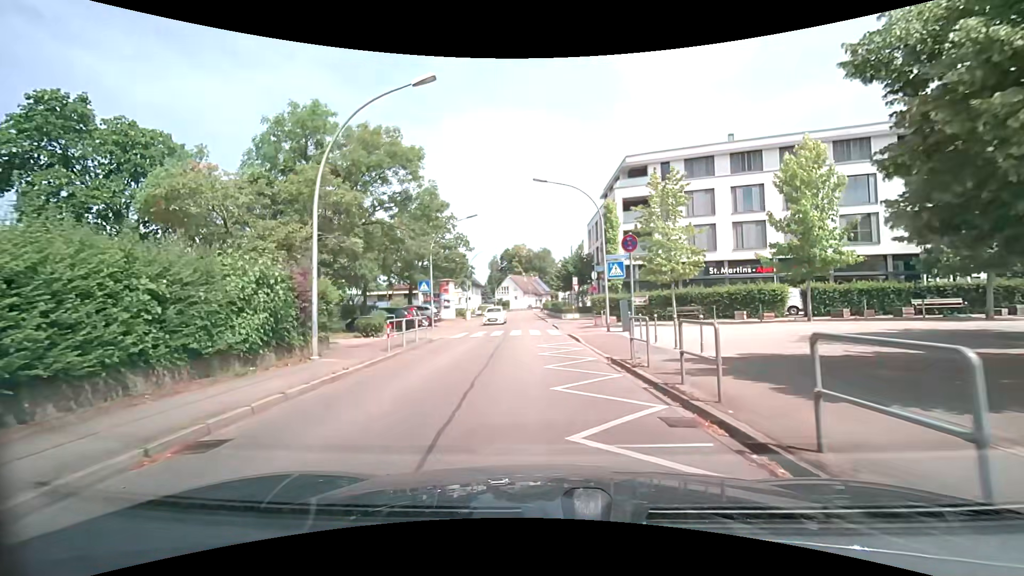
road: tertiary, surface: asphalt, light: Day
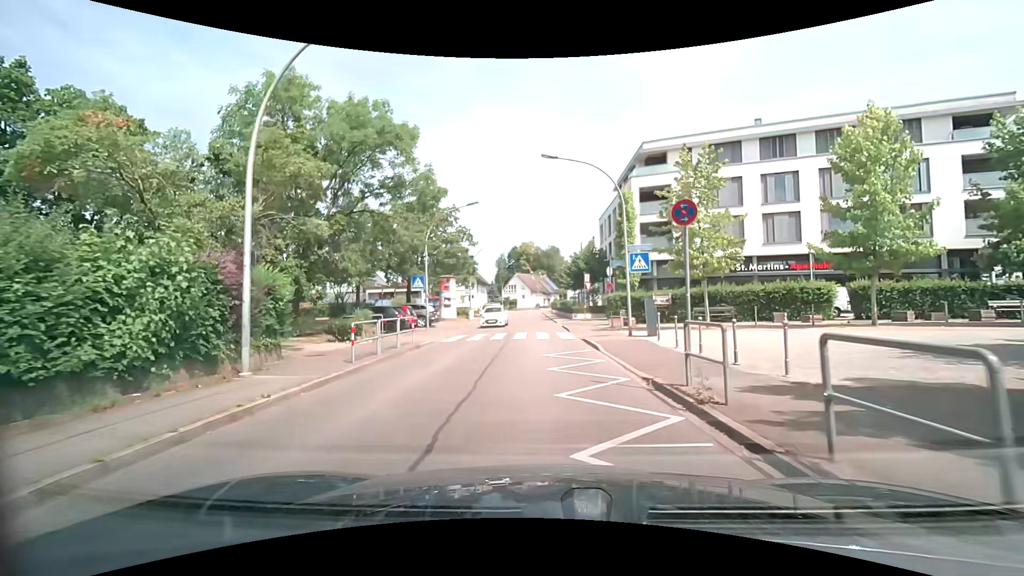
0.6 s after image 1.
(0.0, +3.6) m; -1°
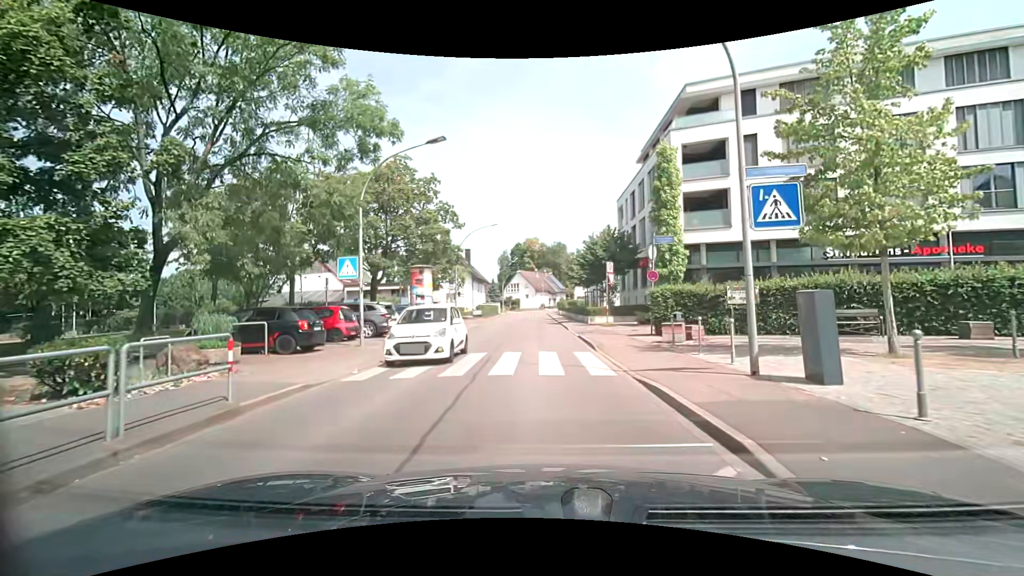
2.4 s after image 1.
(-0.1, +11.0) m; 0°
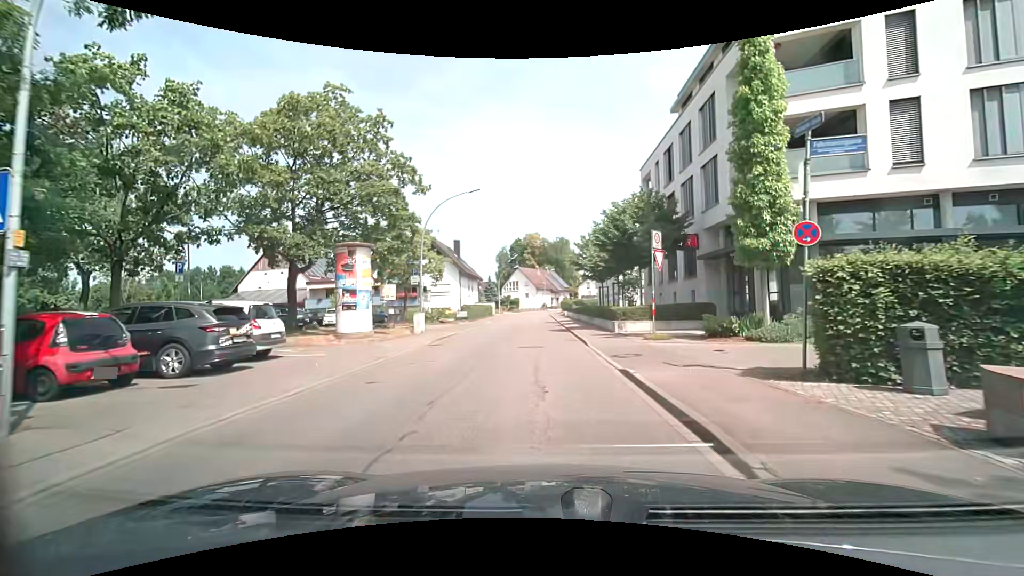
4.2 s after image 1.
(-0.1, +11.8) m; -1°
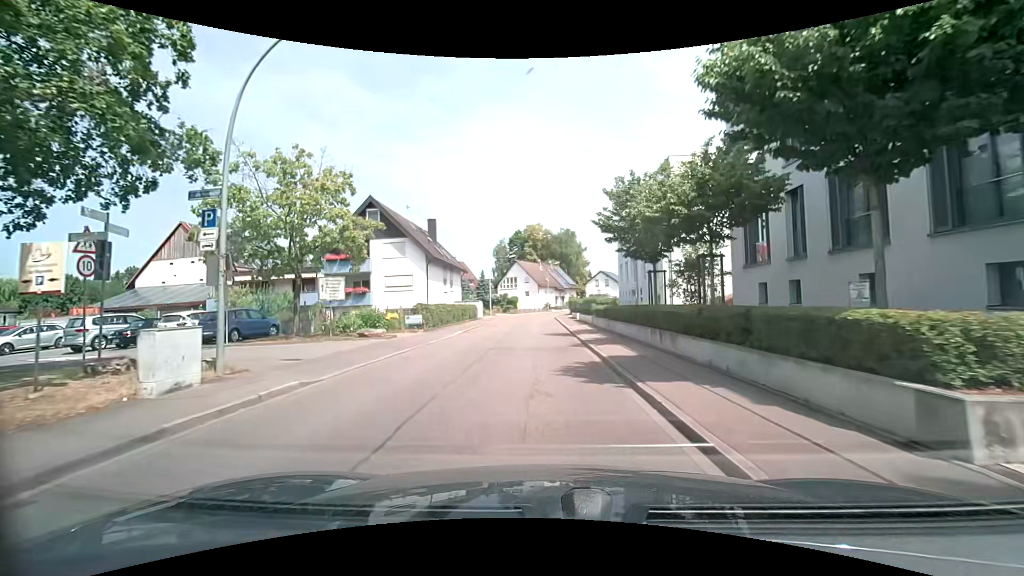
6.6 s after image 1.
(0.0, +17.6) m; 0°
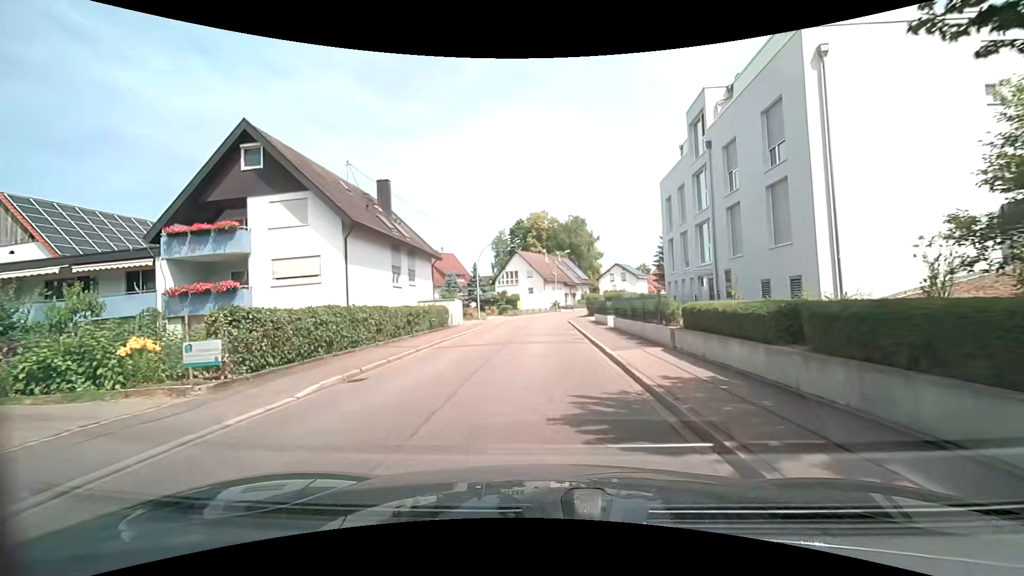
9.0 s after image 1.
(0.0, +17.8) m; 0°
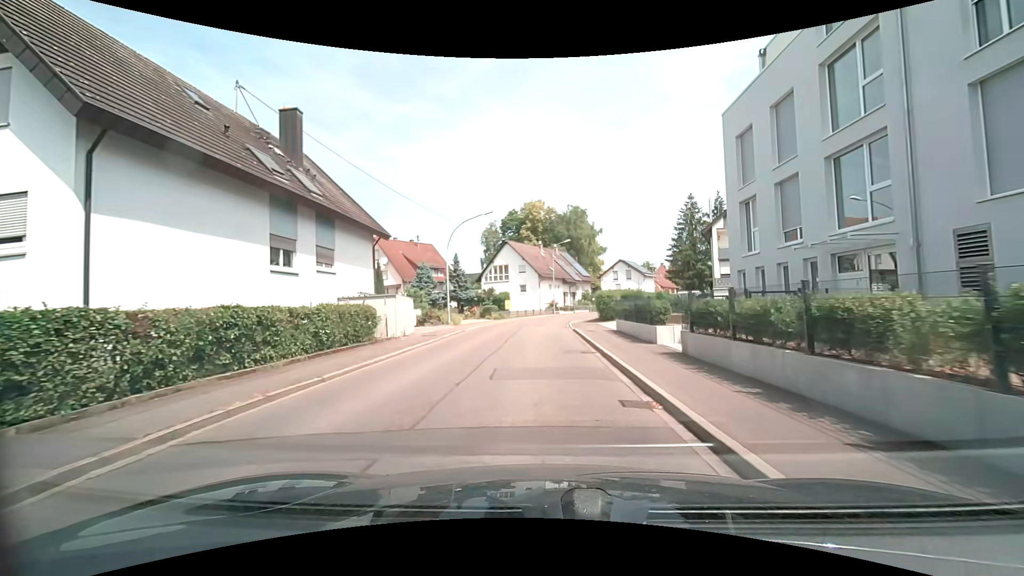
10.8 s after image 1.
(0.0, +13.1) m; 0°
(0, +10) (0, +20) (0, +30) (0, +40) (+2, +50) (+5, +59) (+10, +68) (+14, +77) (+19, +86) (+23, +95) m
